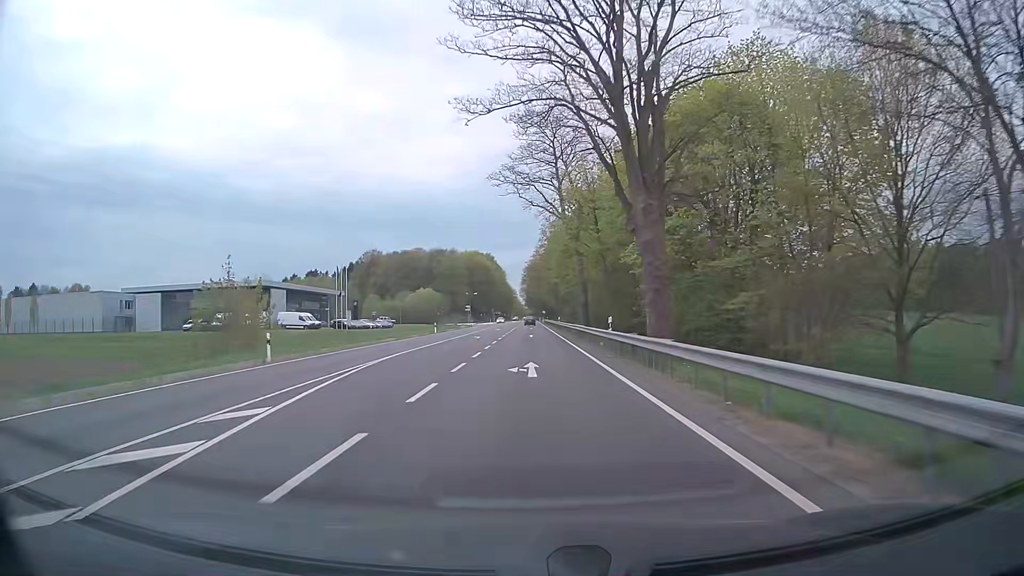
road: primary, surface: asphalt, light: Day
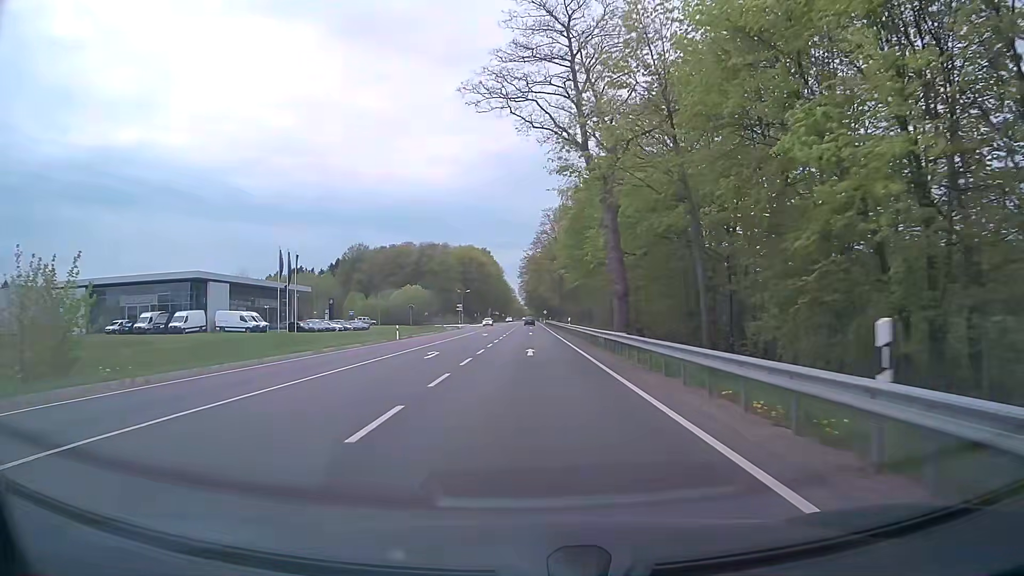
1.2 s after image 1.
(0.0, +21.5) m; 0°
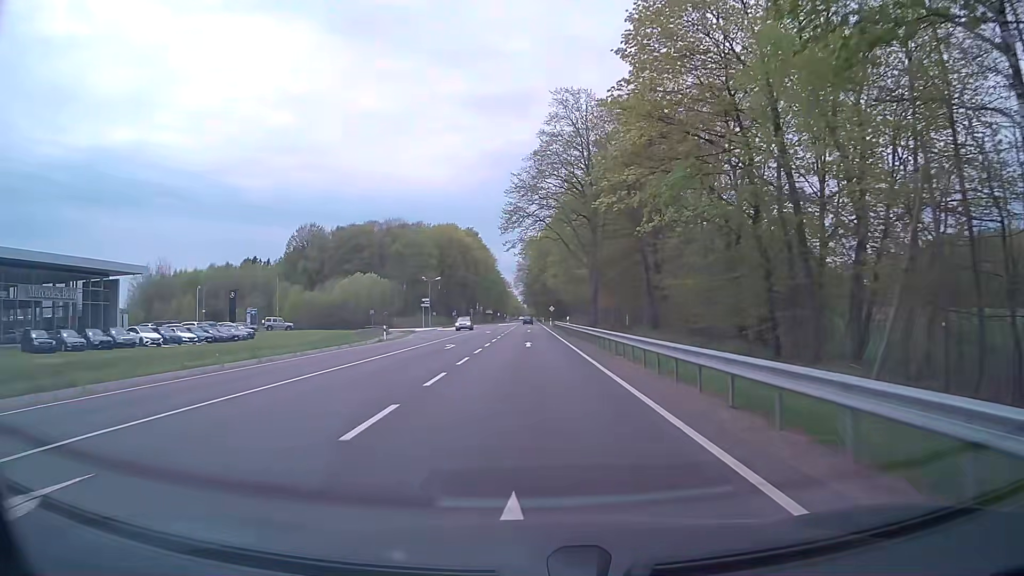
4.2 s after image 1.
(-0.1, +53.9) m; 0°
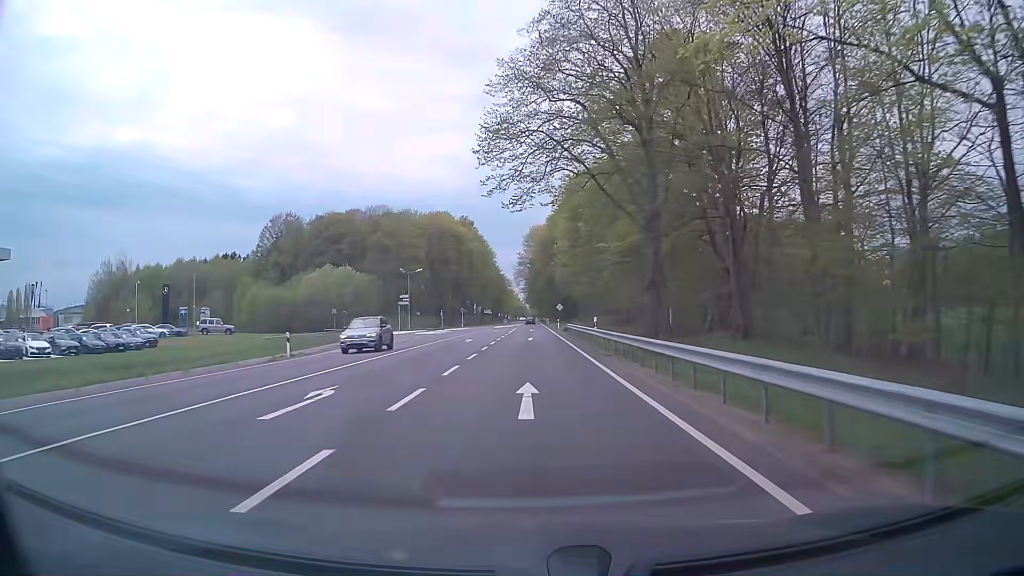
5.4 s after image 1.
(0.0, +21.6) m; 0°
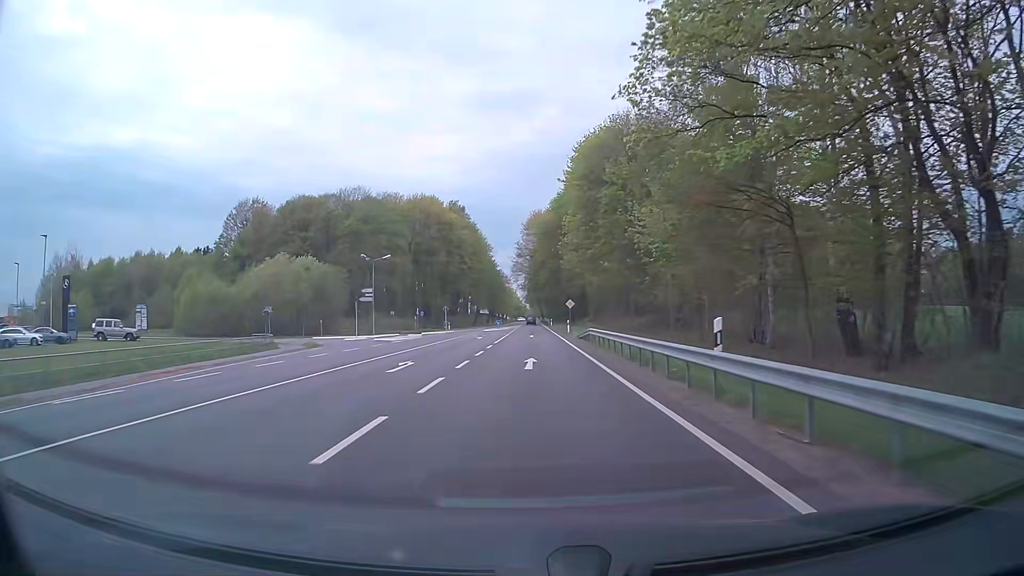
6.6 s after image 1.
(0.0, +21.6) m; 0°
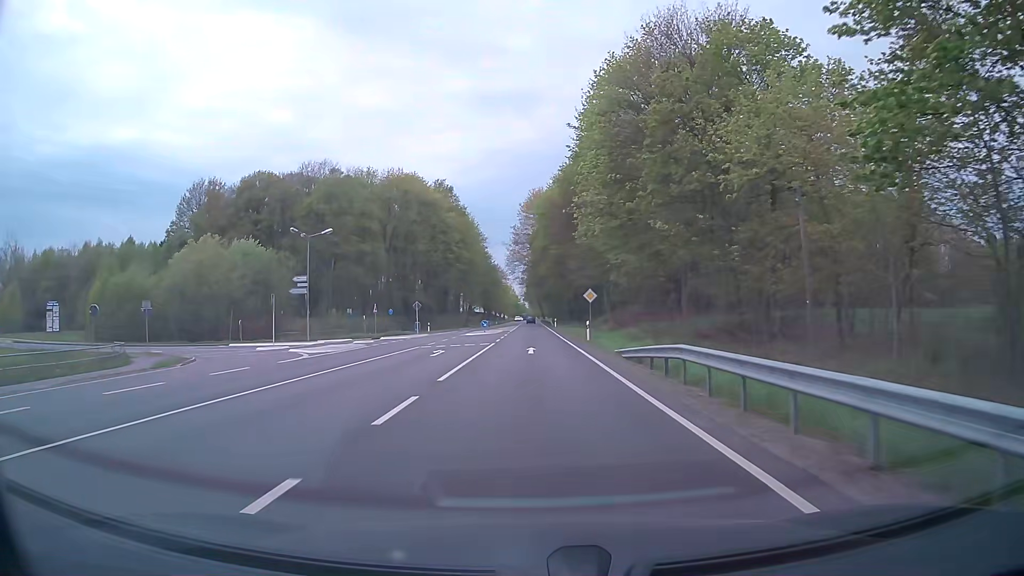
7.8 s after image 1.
(+0.1, +21.6) m; 0°
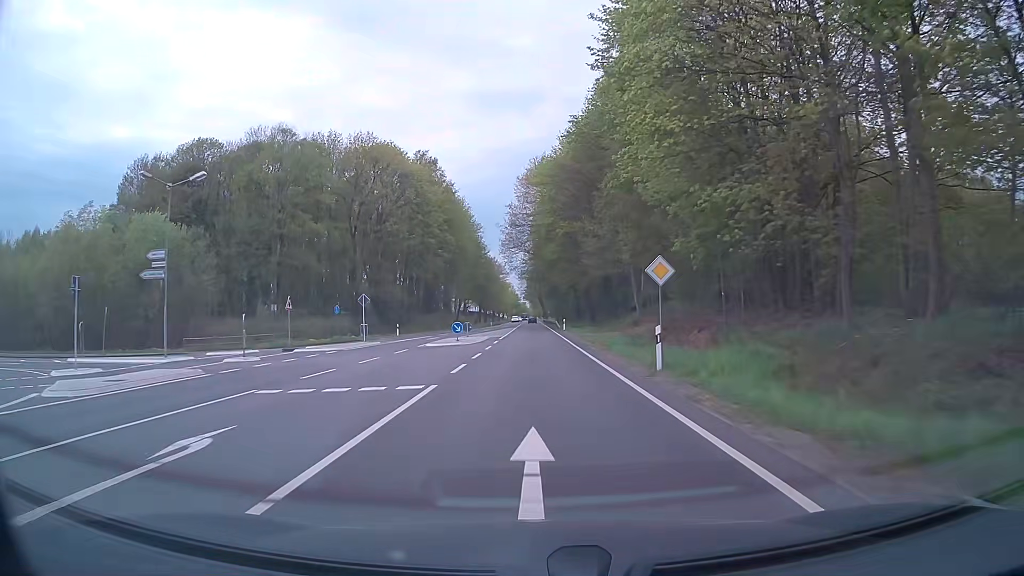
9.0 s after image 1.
(-0.1, +21.6) m; 0°
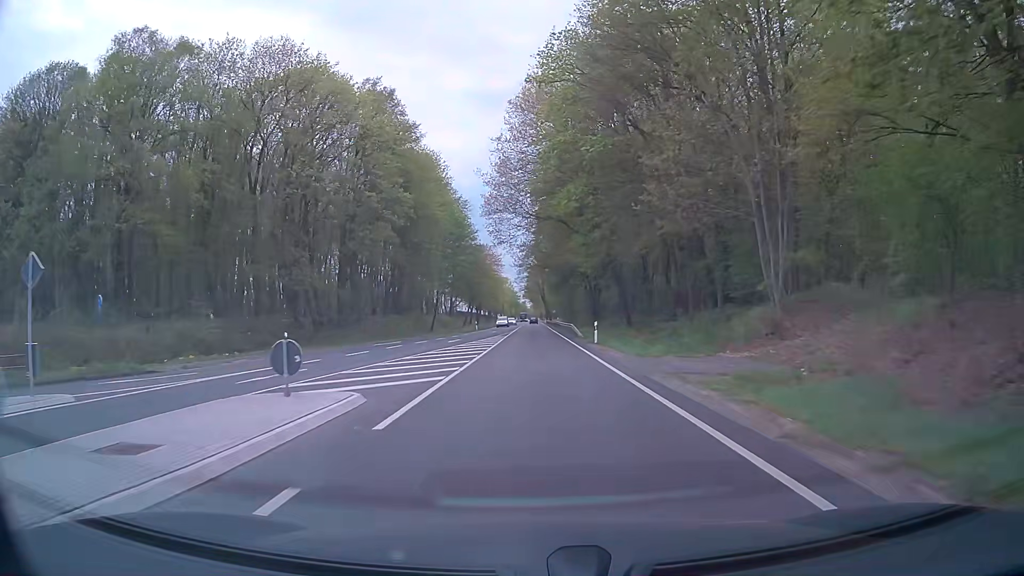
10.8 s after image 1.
(0.0, +32.4) m; 0°
(0, +10) (0, +20) (0, +30) (0, +40) (0, +50) (0, +60) (0, +70) (0, +80) (0, +90) (0, +100) m
